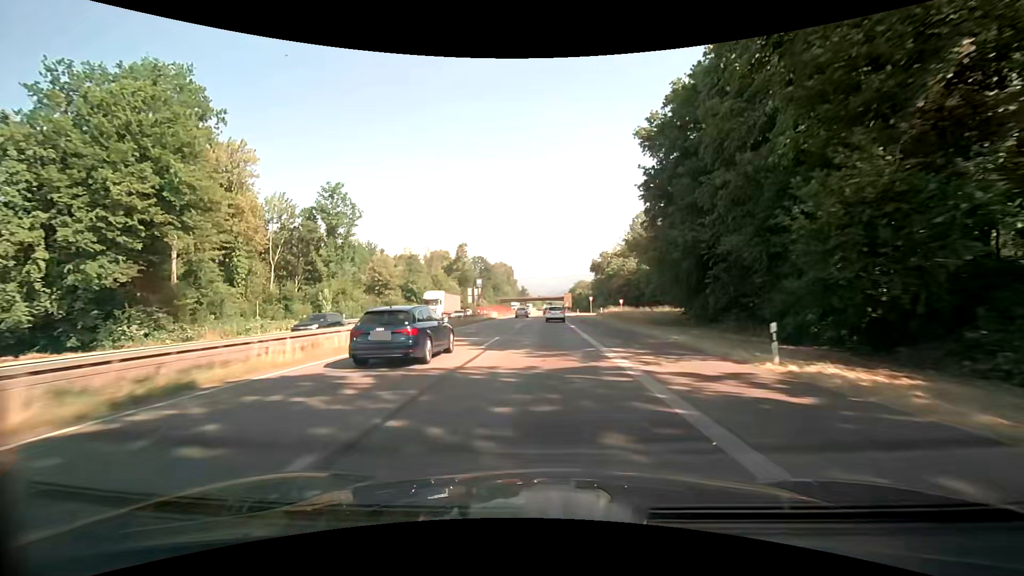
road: trunk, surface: asphalt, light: Day
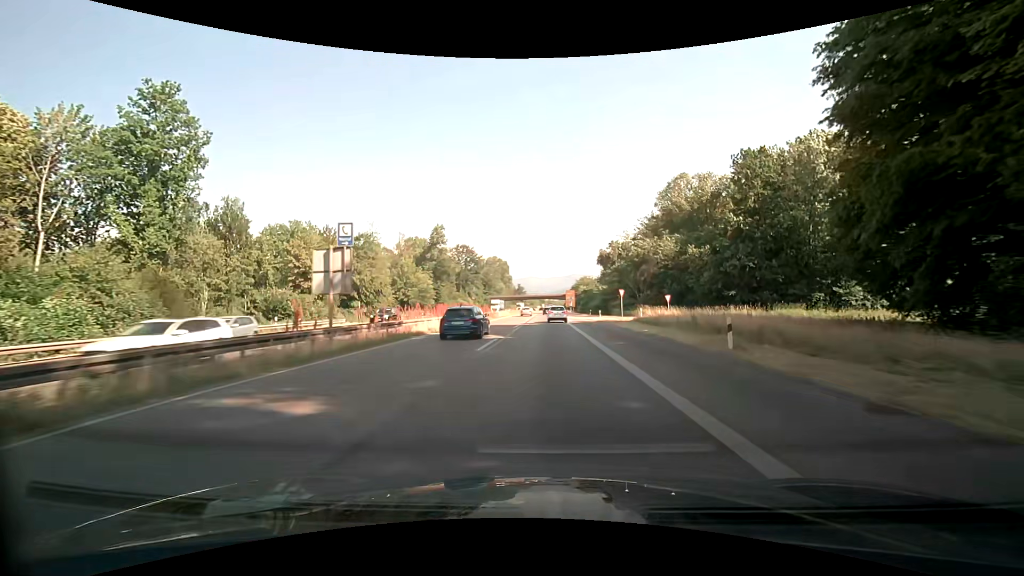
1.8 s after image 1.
(+0.2, +37.4) m; +1°
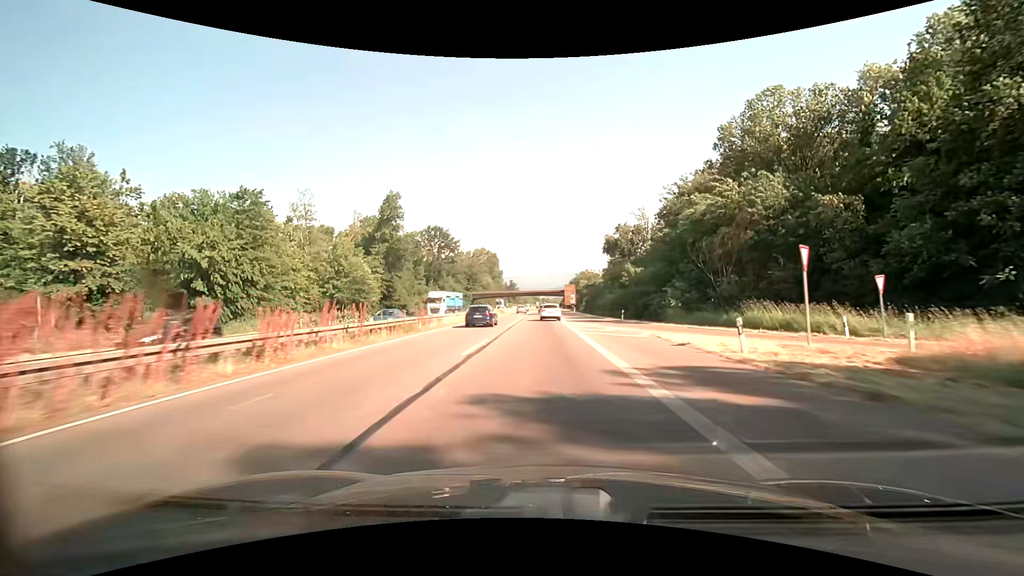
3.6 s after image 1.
(0.0, +37.6) m; 0°
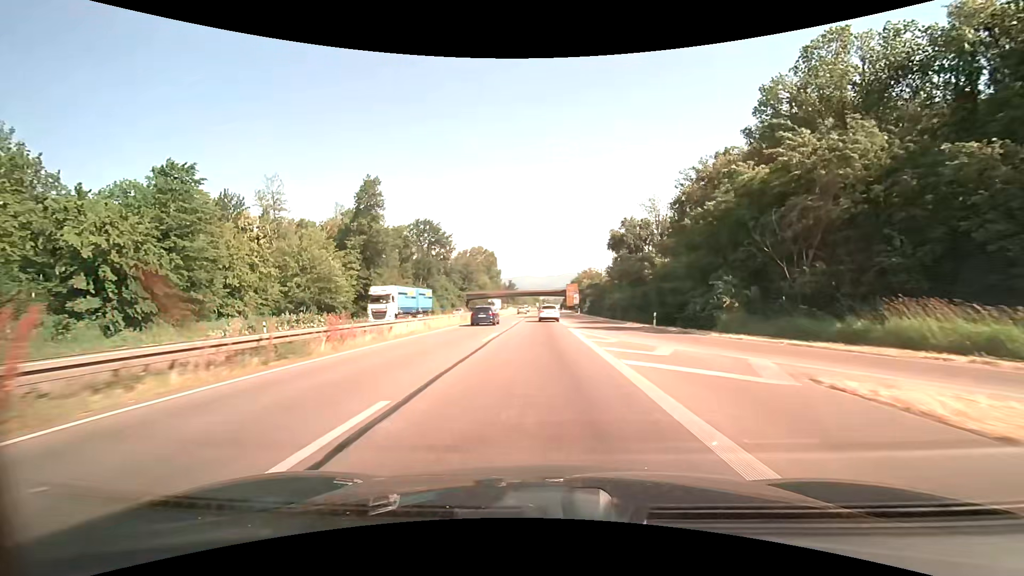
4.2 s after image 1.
(0.0, +12.6) m; 0°
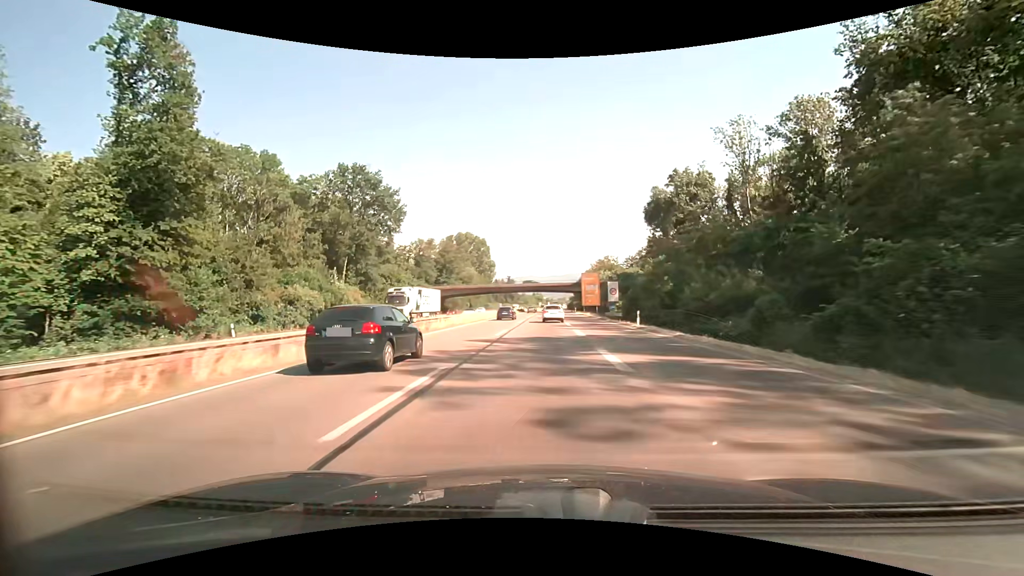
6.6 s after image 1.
(-0.3, +50.2) m; 0°
(0, +10) (0, +20) (0, +30) (0, +40) (0, +50) (0, +60) (0, +70) (0, +80) (0, +90) (0, +100) m
